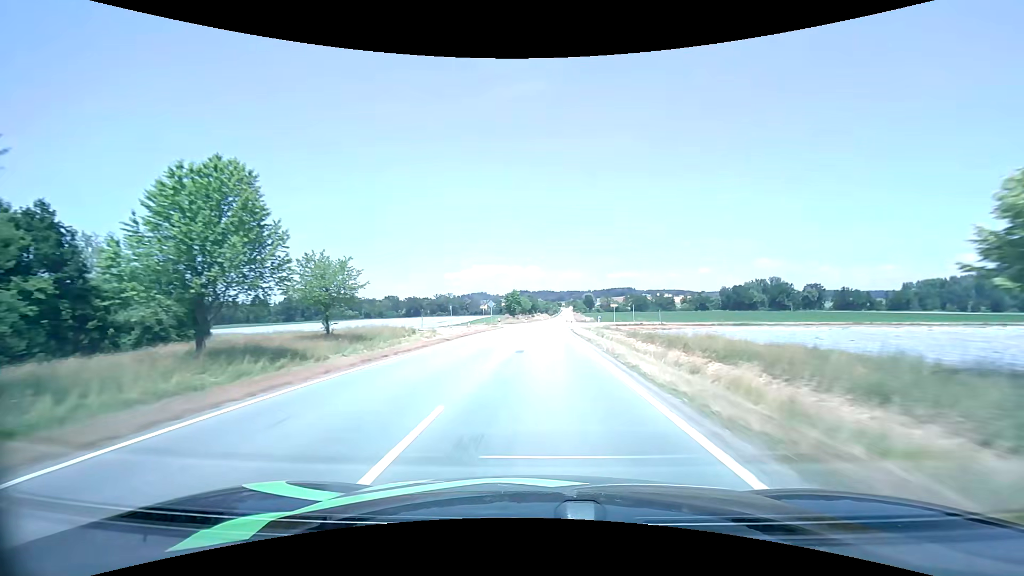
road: tertiary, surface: asphalt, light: Day
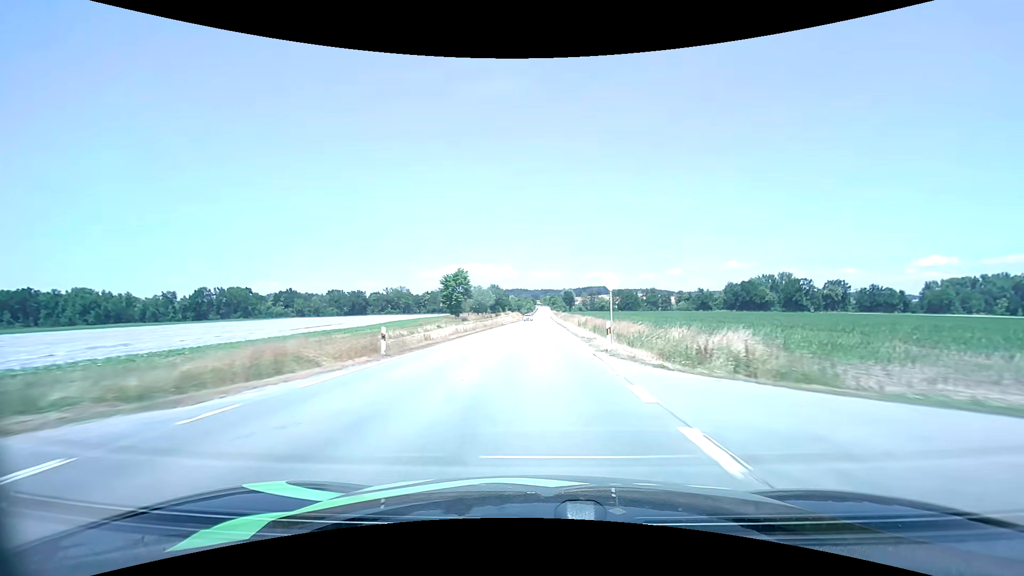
(+2.2, +77.8) m; +3°
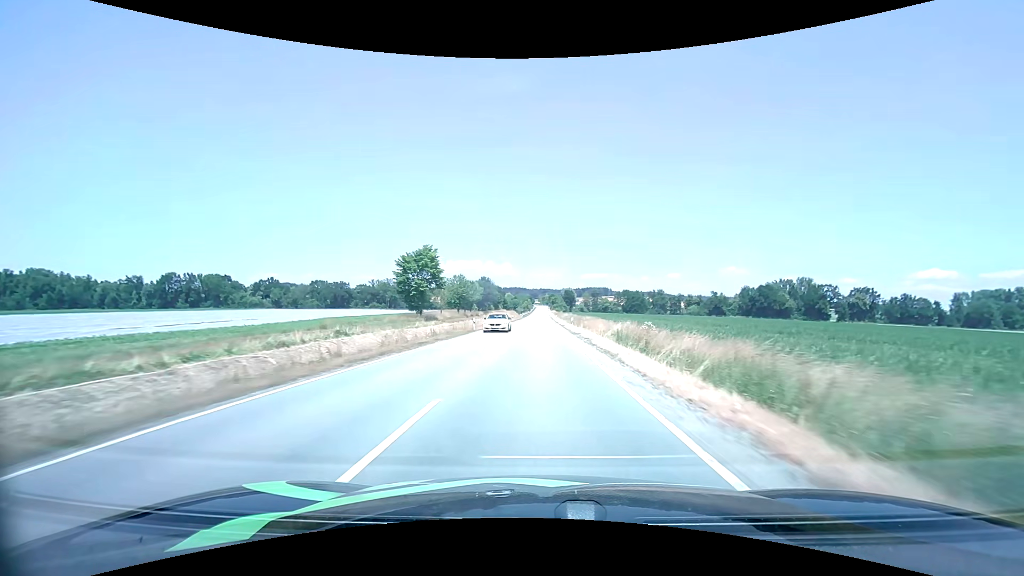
(+0.1, +30.7) m; 0°
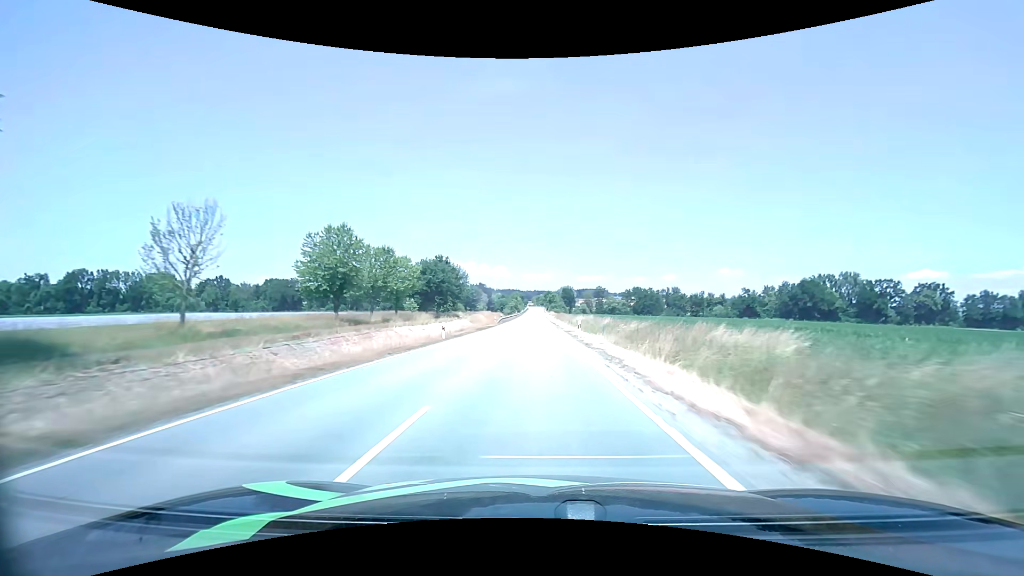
(+0.6, +61.4) m; +1°
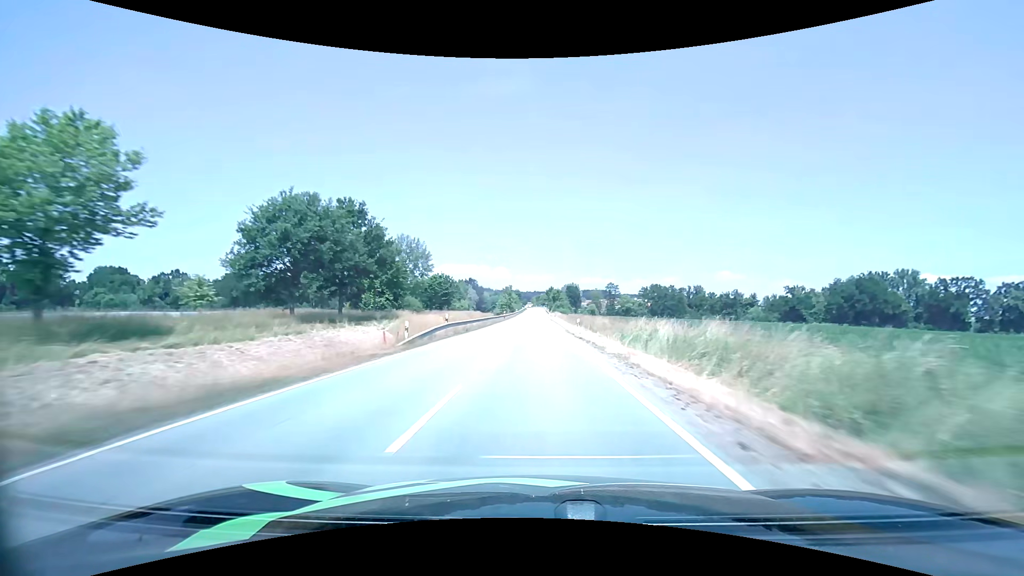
(0.0, +46.7) m; 0°
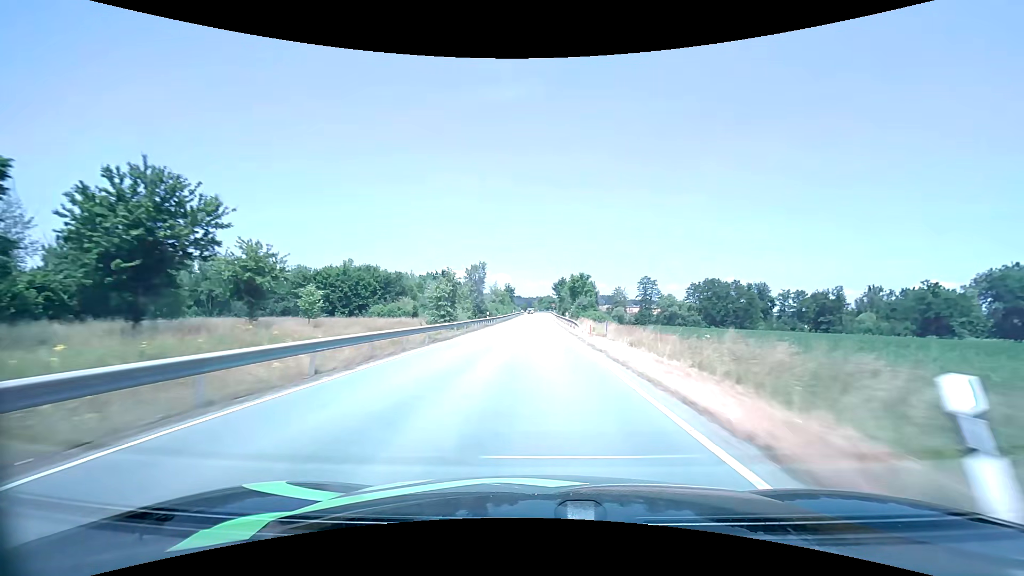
(0.0, +78.7) m; 0°
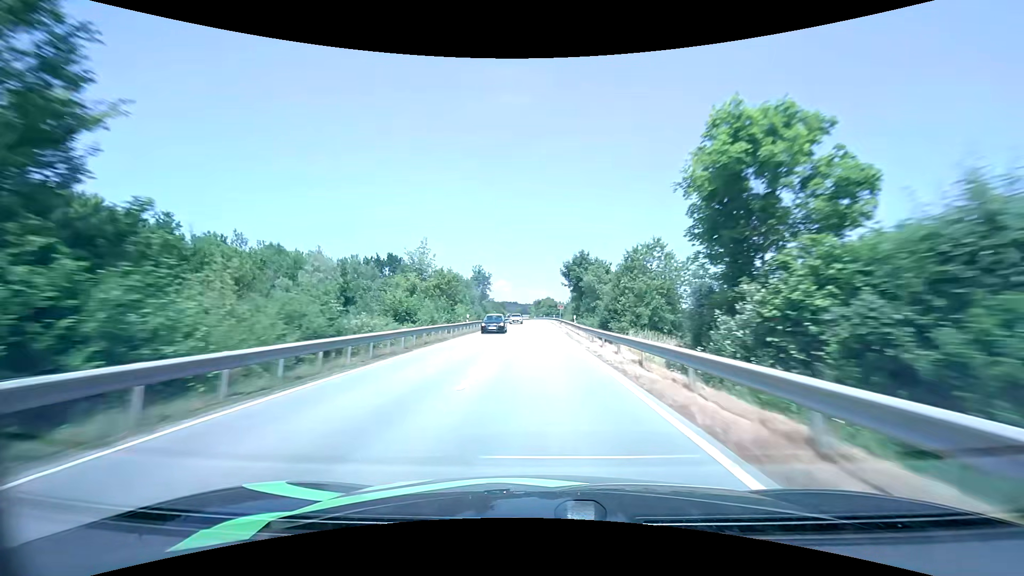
(+0.3, +63.1) m; 0°
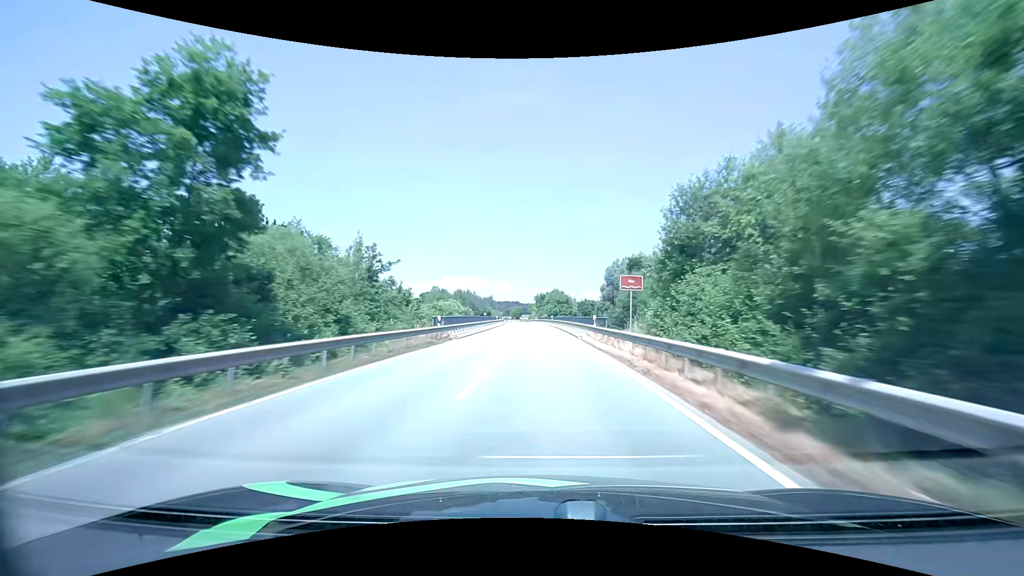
(0.0, +61.9) m; -1°
(0, +10) (0, +20) (0, +30) (0, +40) (0, +50) (0, +60) (0, +70) (-1, +80) (-1, +90) (-1, +100) m
